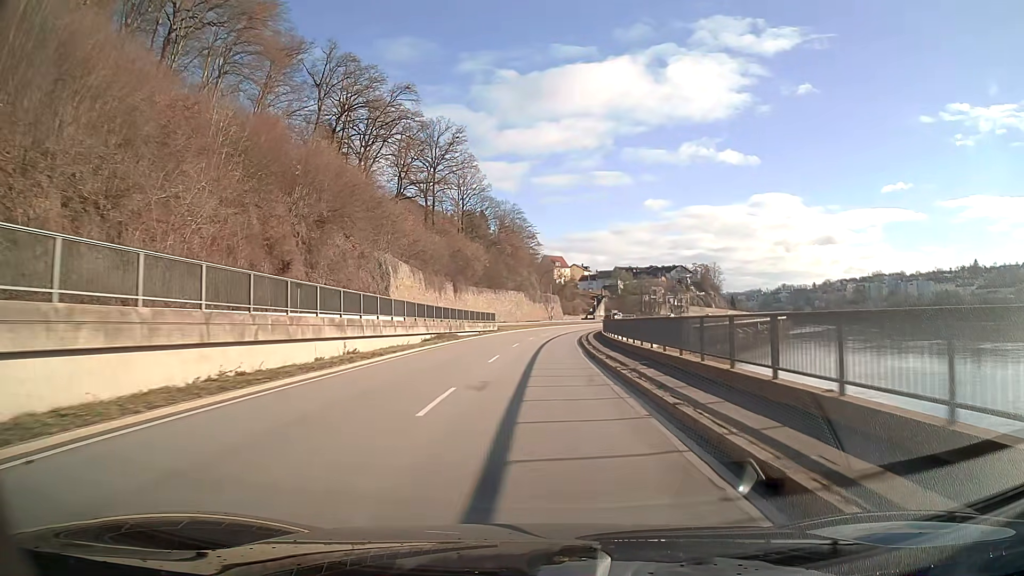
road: primary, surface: asphalt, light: Day
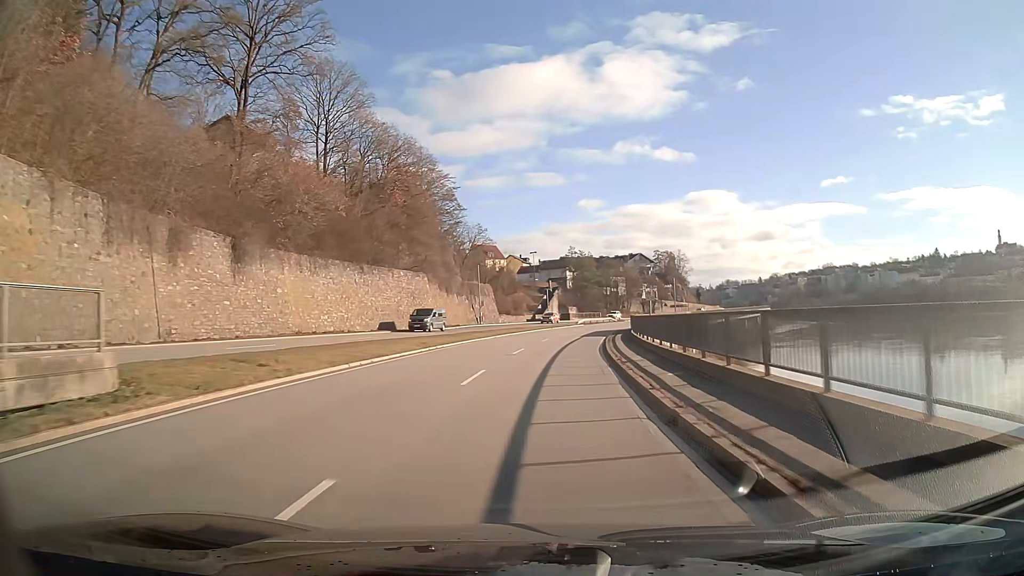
(+2.3, +55.7) m; +6°
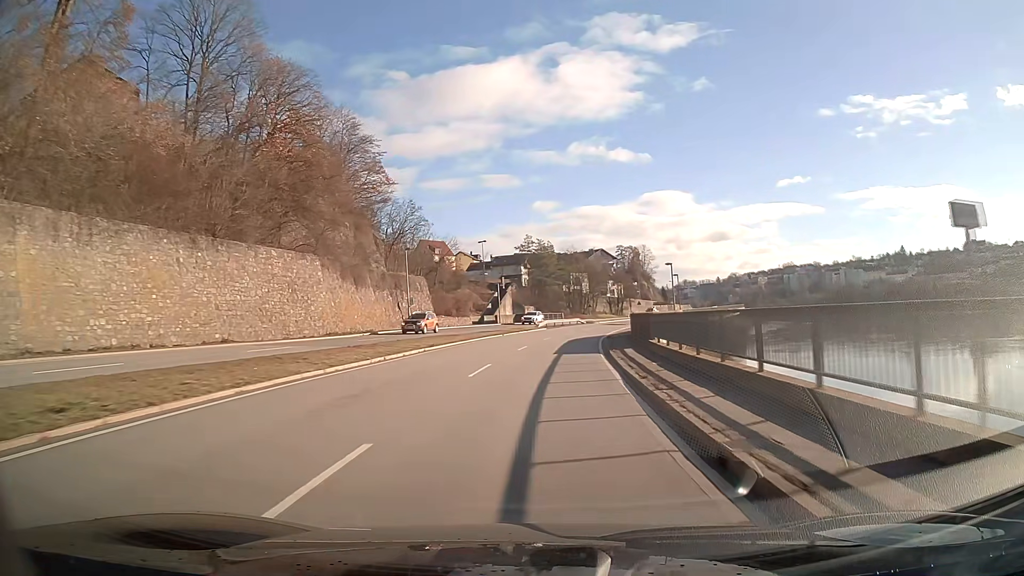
(+0.8, +22.3) m; +4°
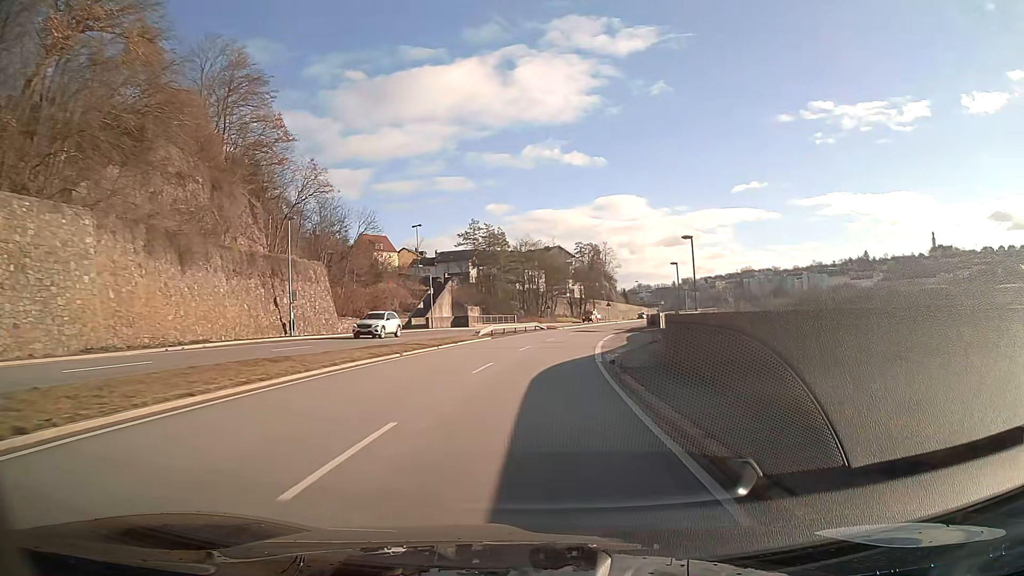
(+0.8, +22.3) m; +4°
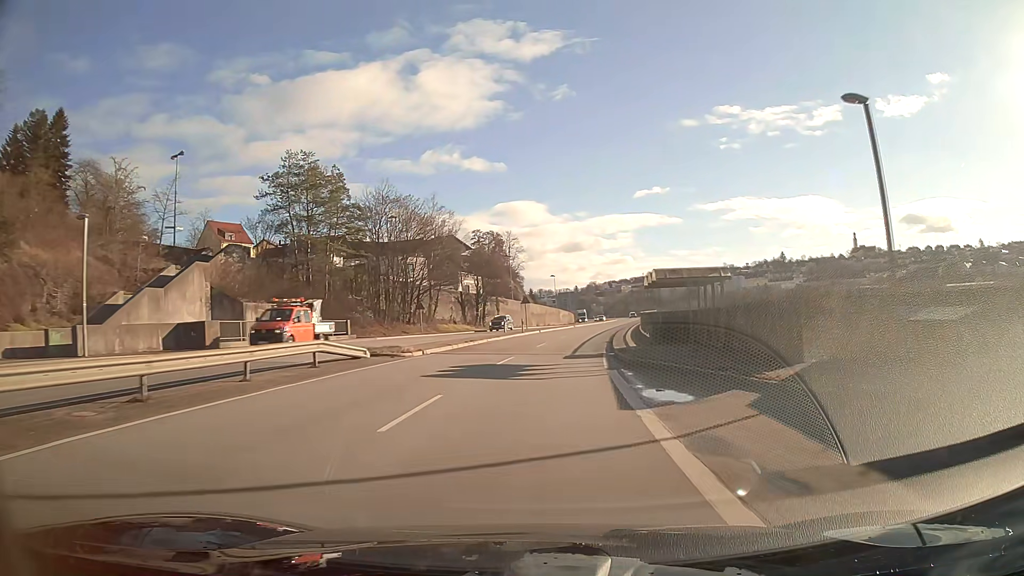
(+3.2, +44.4) m; +9°
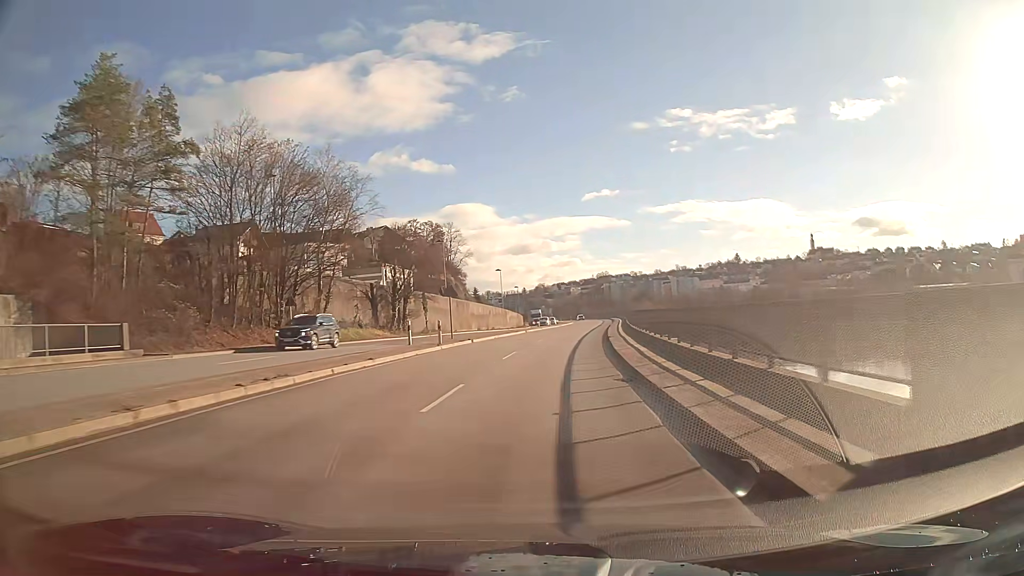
(+0.8, +22.2) m; +4°
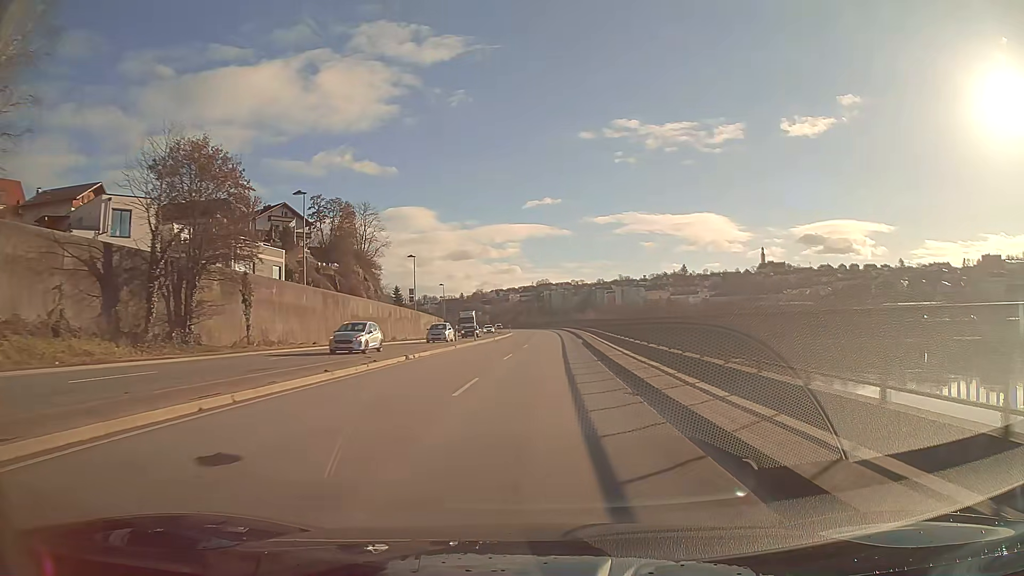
(+1.5, +33.2) m; +5°
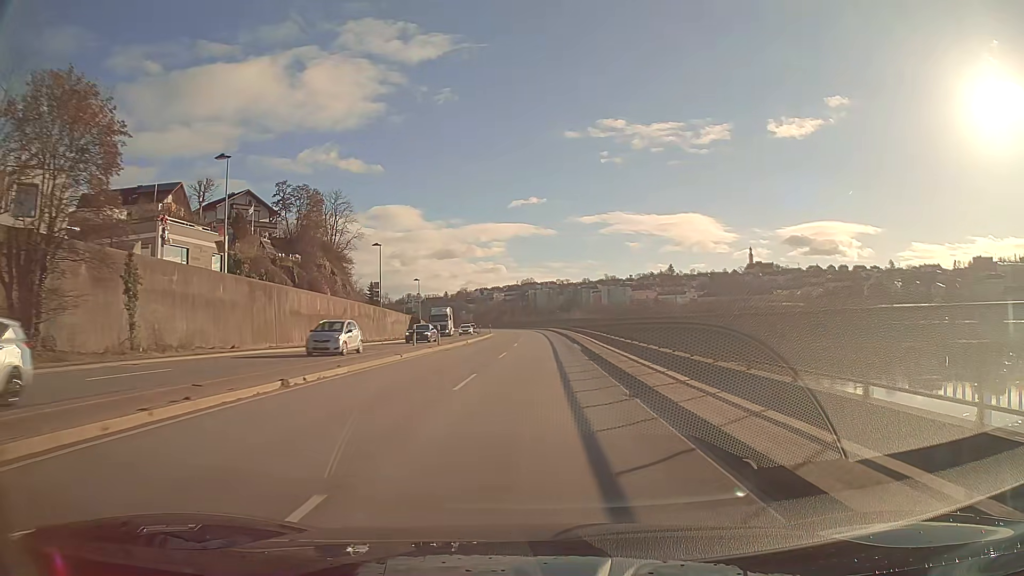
(+0.1, +11.1) m; +1°
